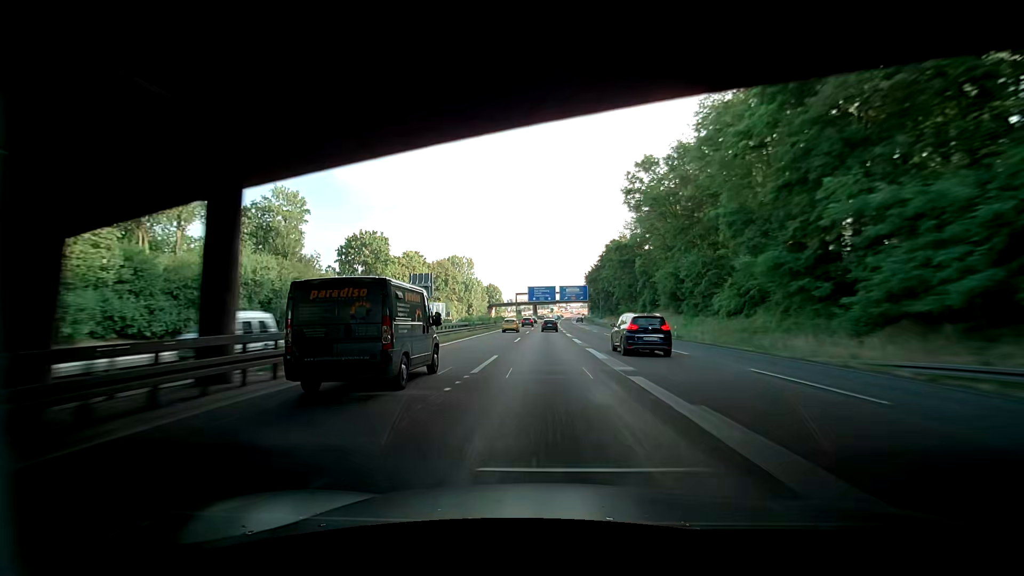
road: motorway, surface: asphalt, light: Day
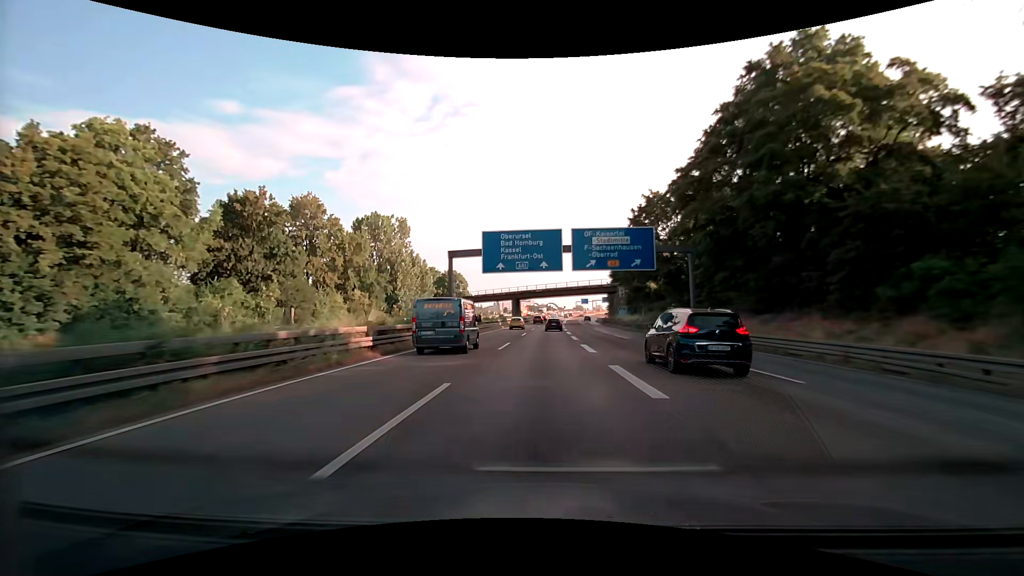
(+1.6, +81.3) m; +2°
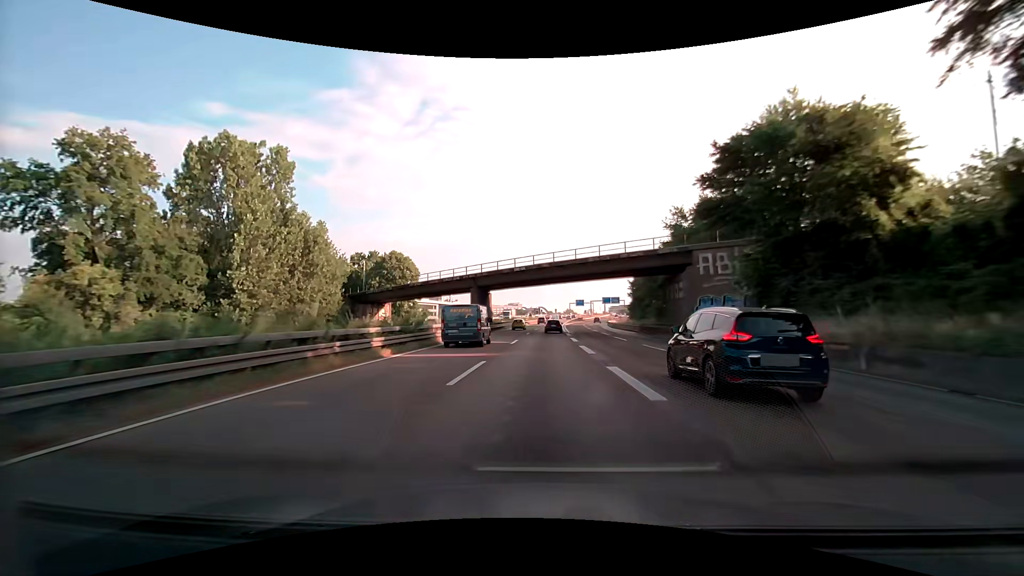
(+0.4, +47.8) m; +1°
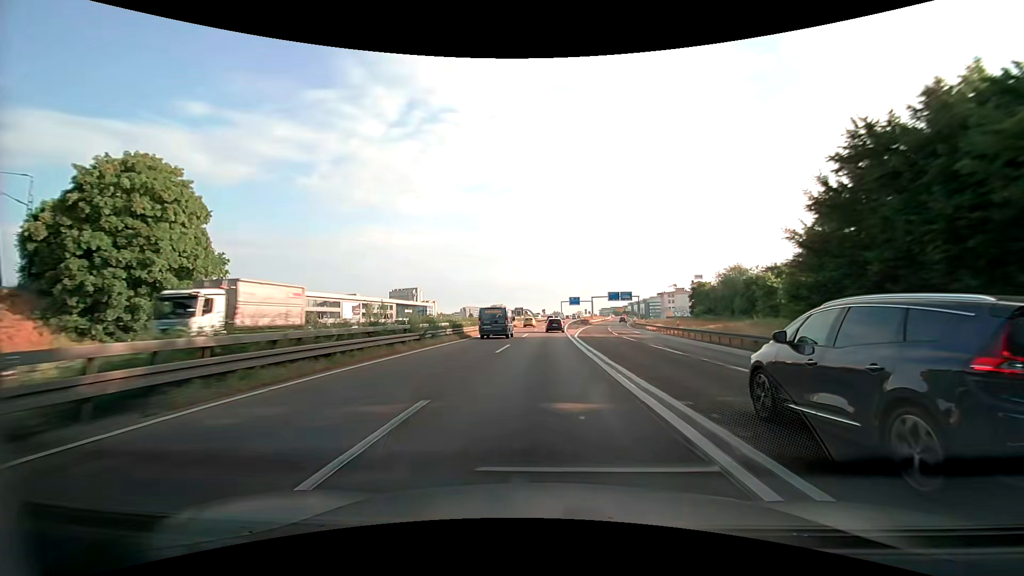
(+1.4, +62.3) m; +2°
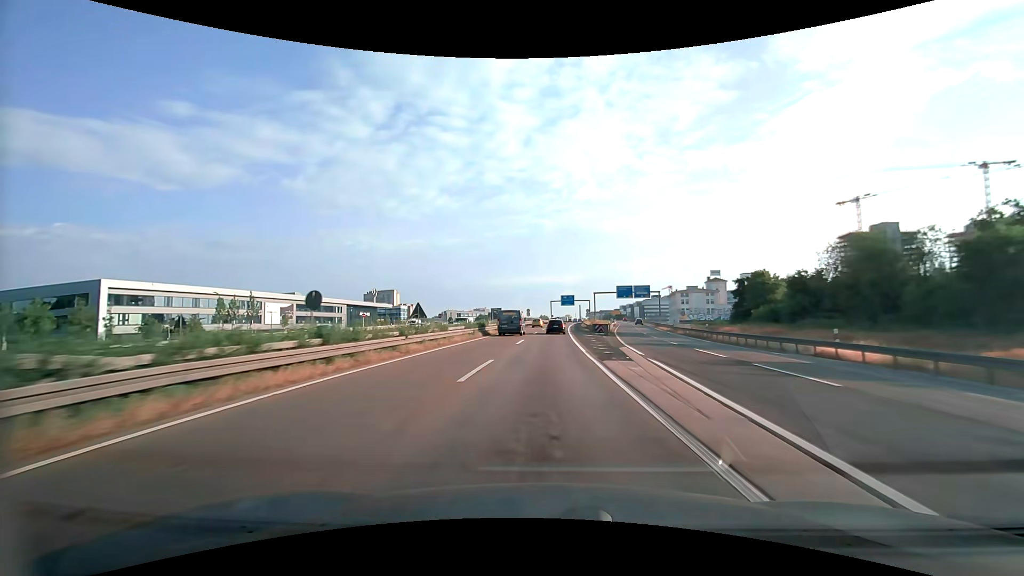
(+1.0, +45.5) m; +2°
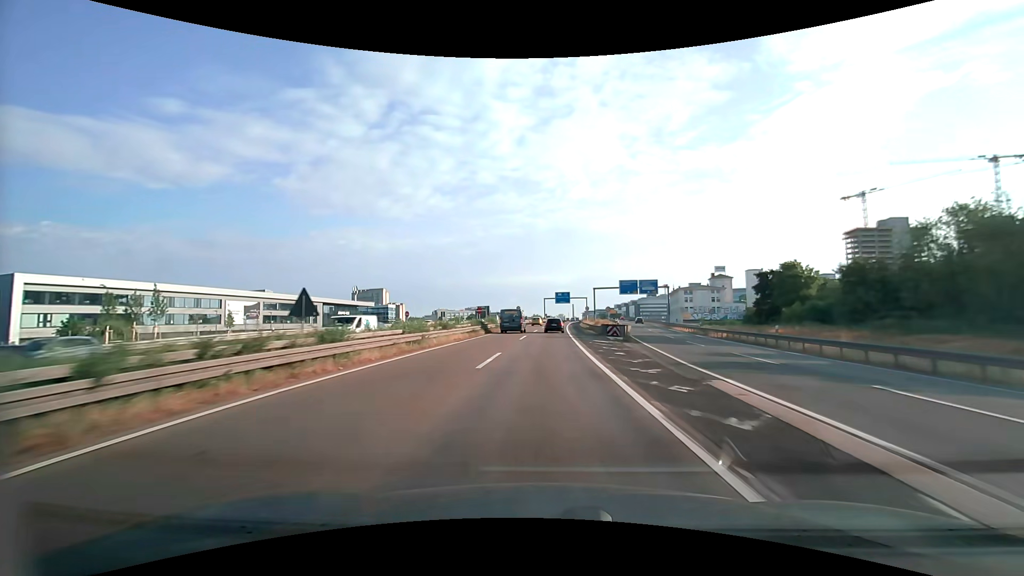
(+0.1, +14.9) m; +1°
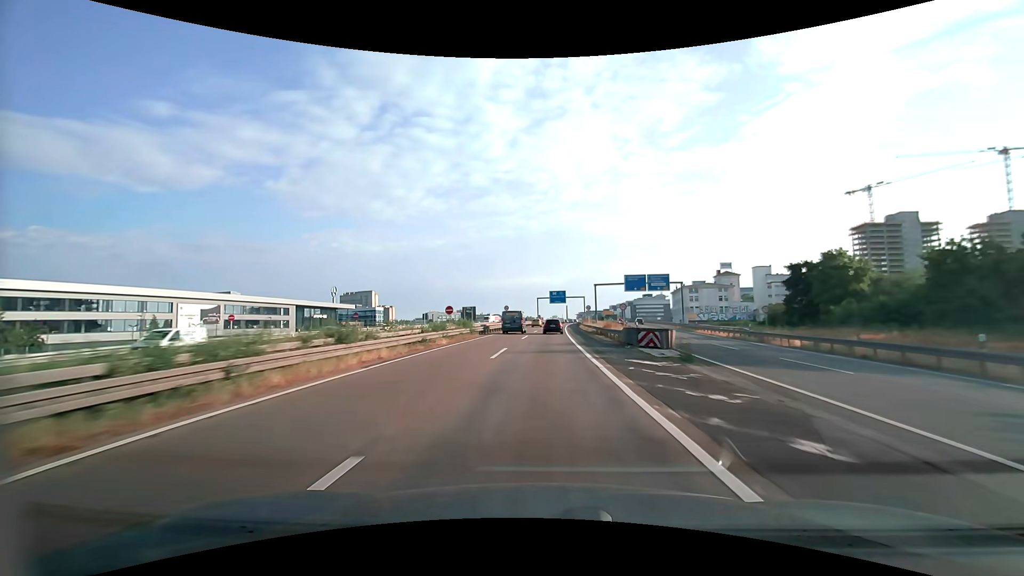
(+0.1, +14.8) m; +1°
